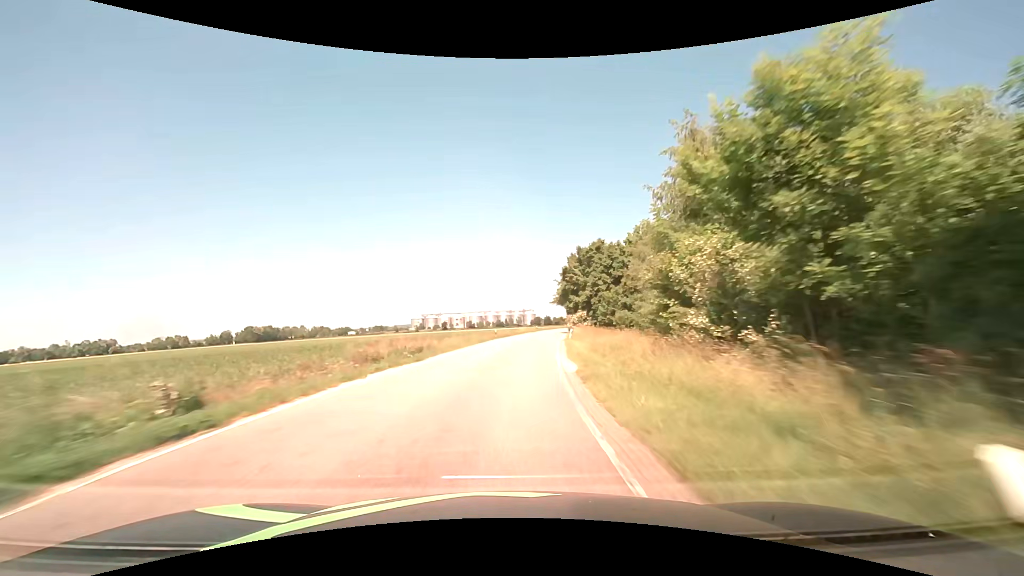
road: secondary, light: Day
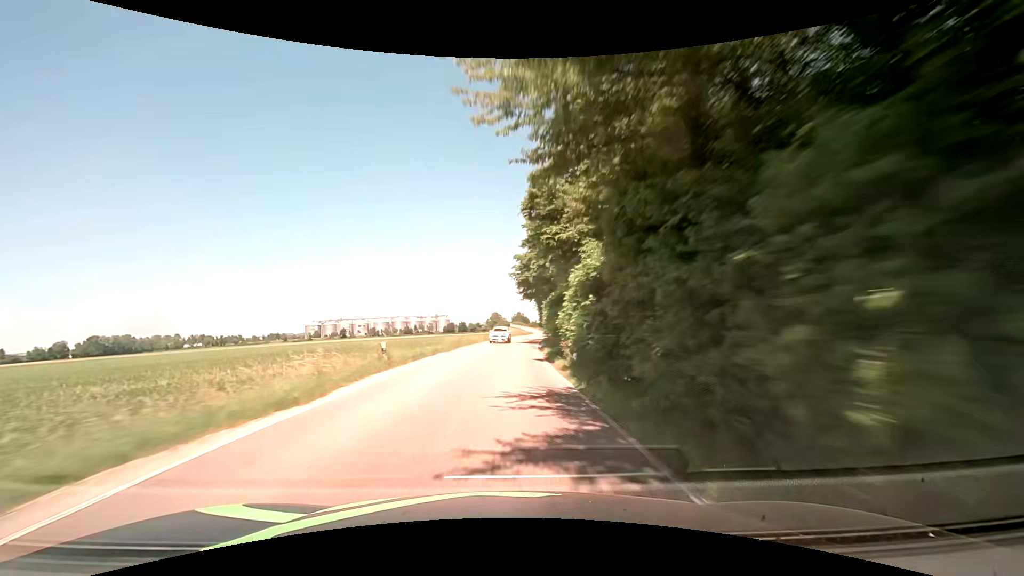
(+6.6, +69.7) m; +9°
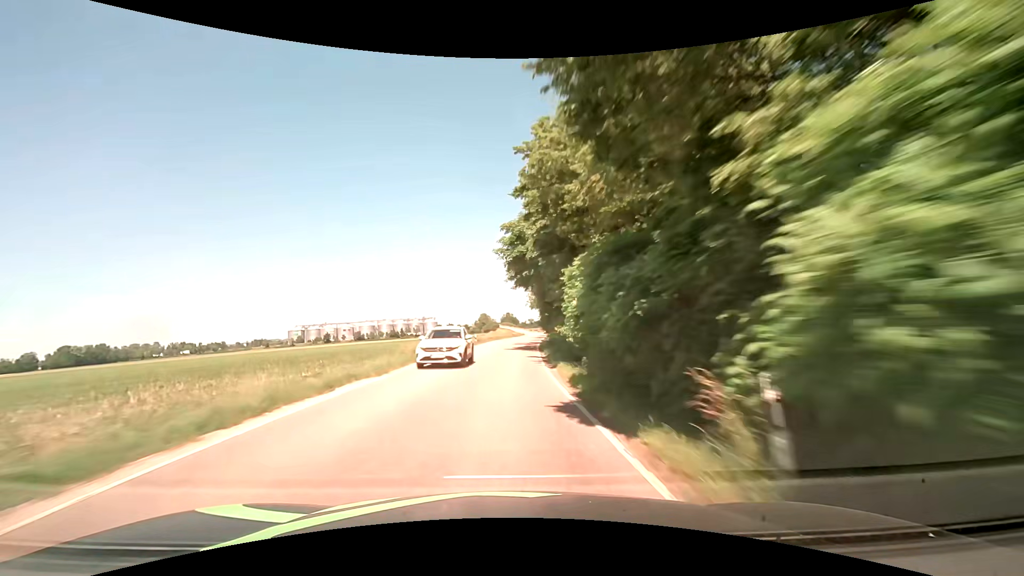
(+0.3, +14.1) m; +2°
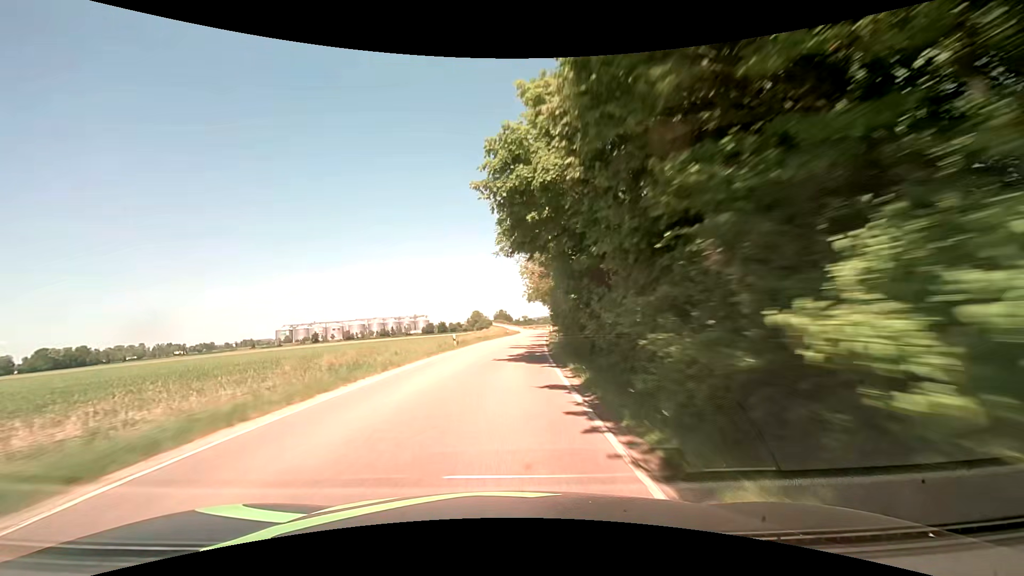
(+0.1, +14.1) m; +1°
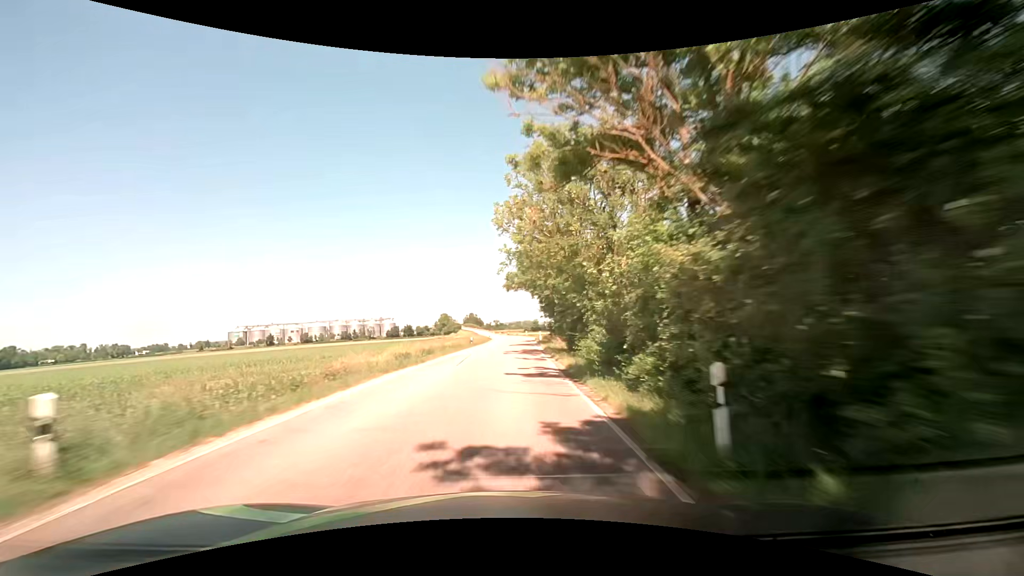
(+0.7, +28.3) m; +3°
(0, +10) (0, +20) (0, +30) (+1, +40) (+1, +50) (+1, +60) (+1, +70) (+1, +80) (+1, +90) (+1, +100) m
